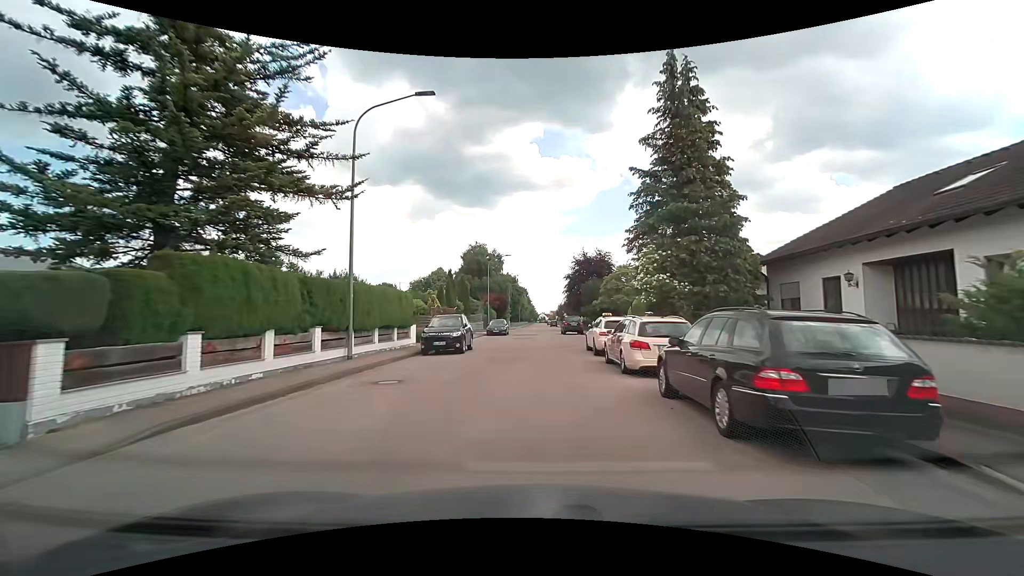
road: residential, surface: asphalt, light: Day
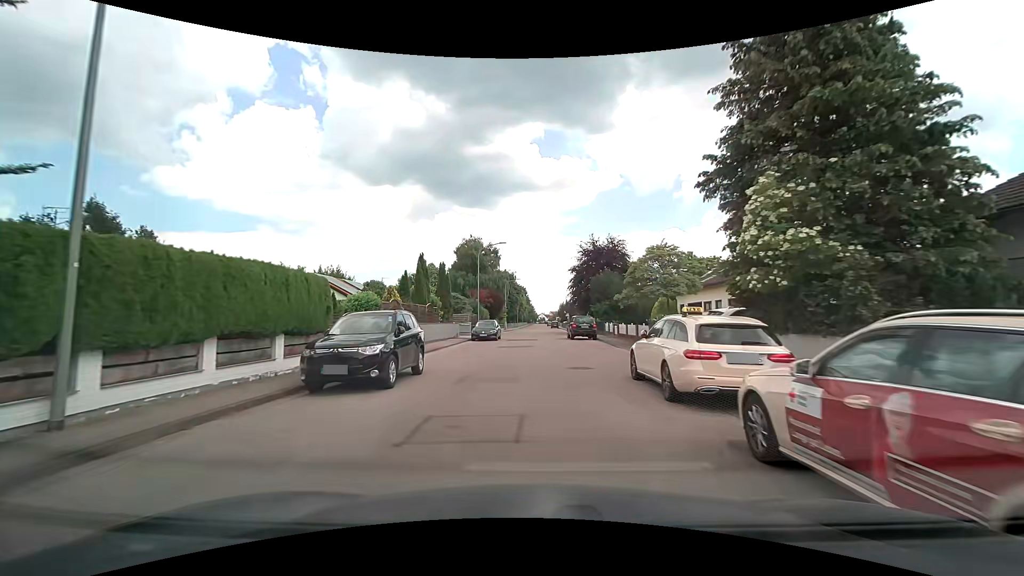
(0.0, +10.5) m; +1°
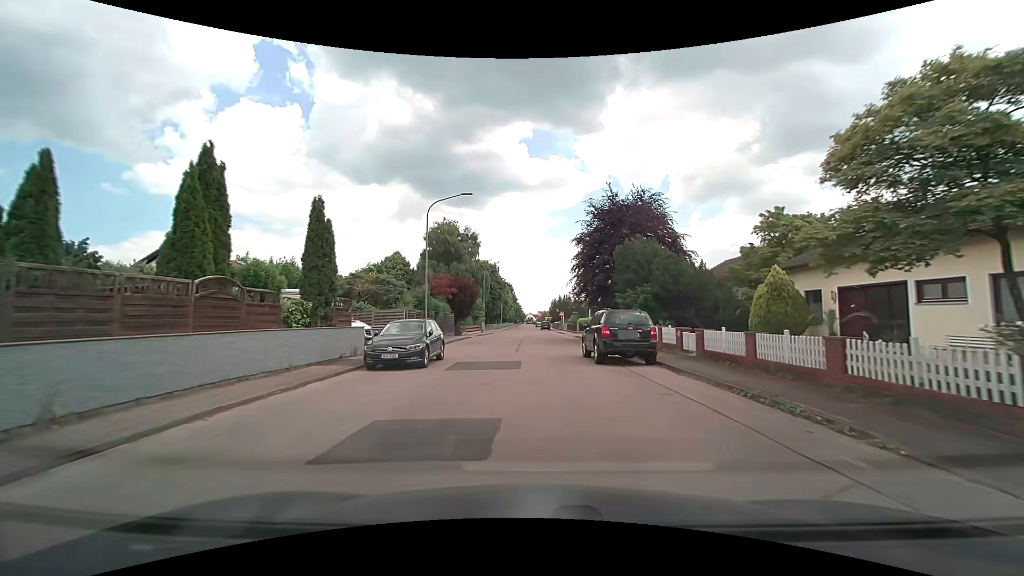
(0.0, +20.0) m; +1°
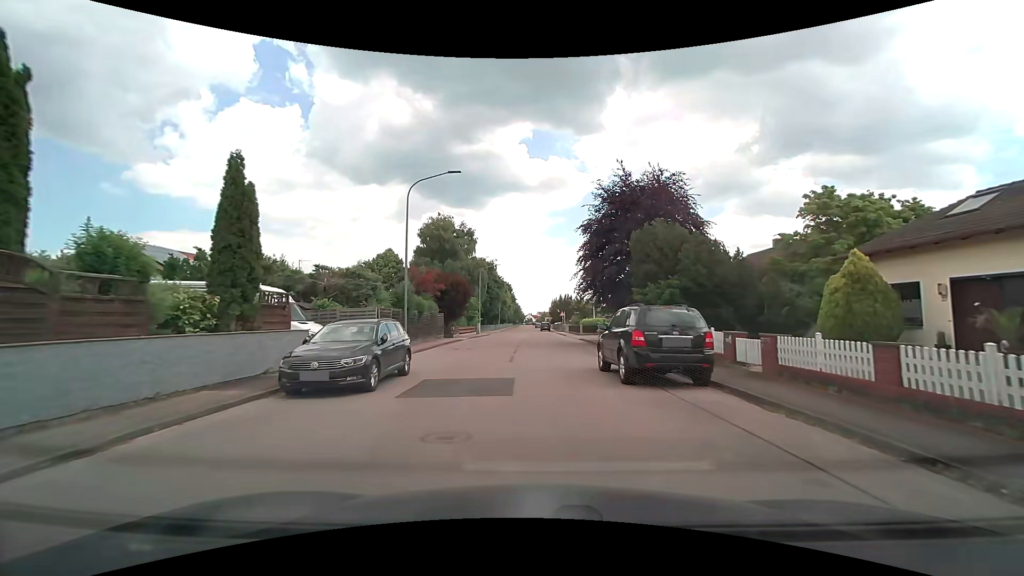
(0.0, +4.8) m; +1°
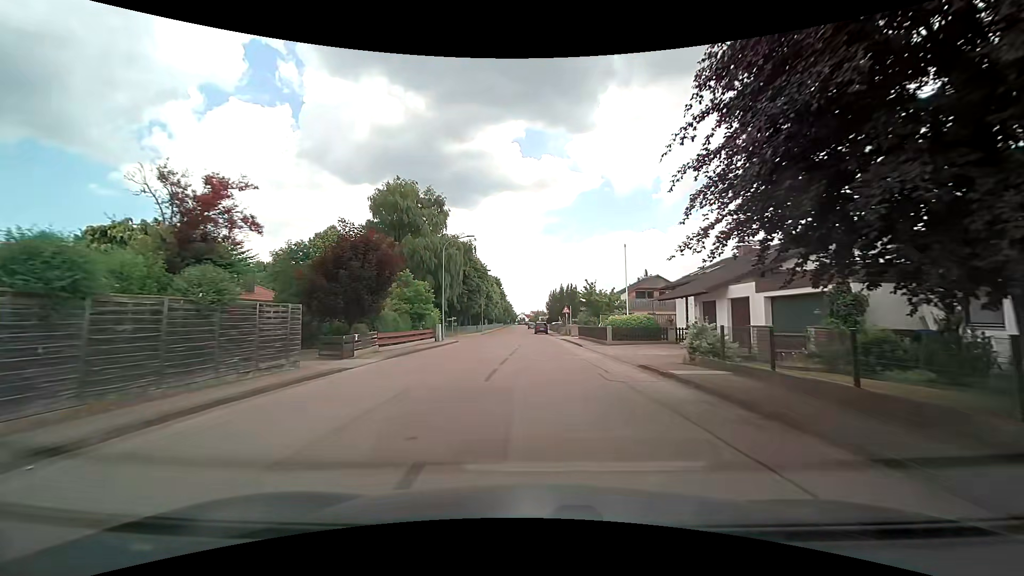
(-0.1, +23.4) m; 0°
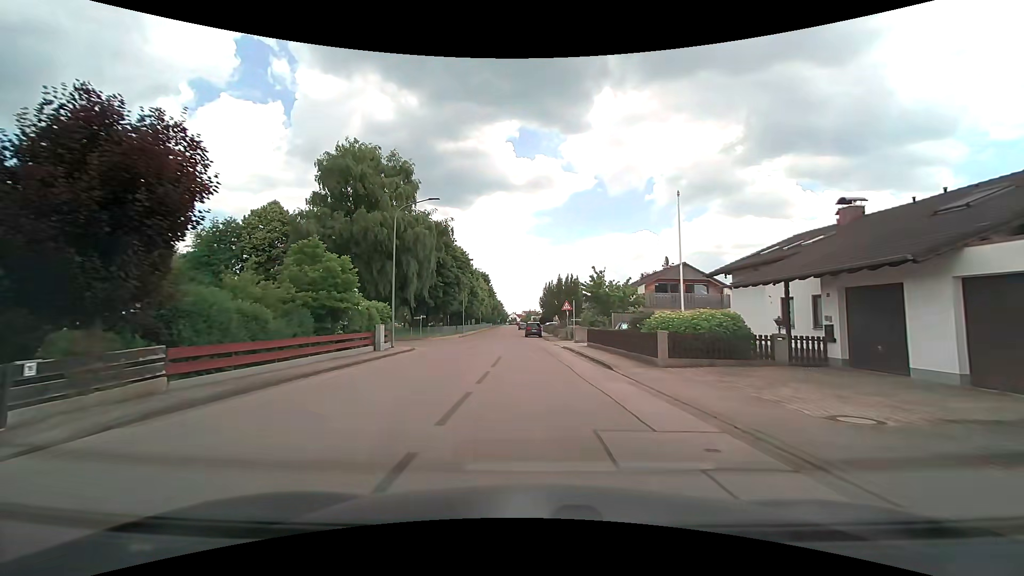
(+0.1, +13.9) m; +1°
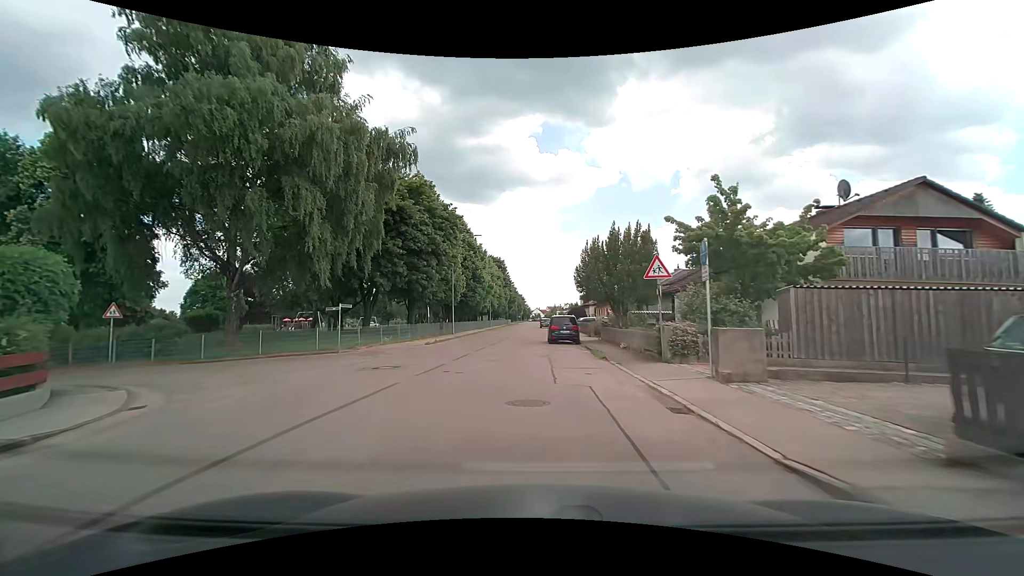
(-0.3, +26.0) m; -3°
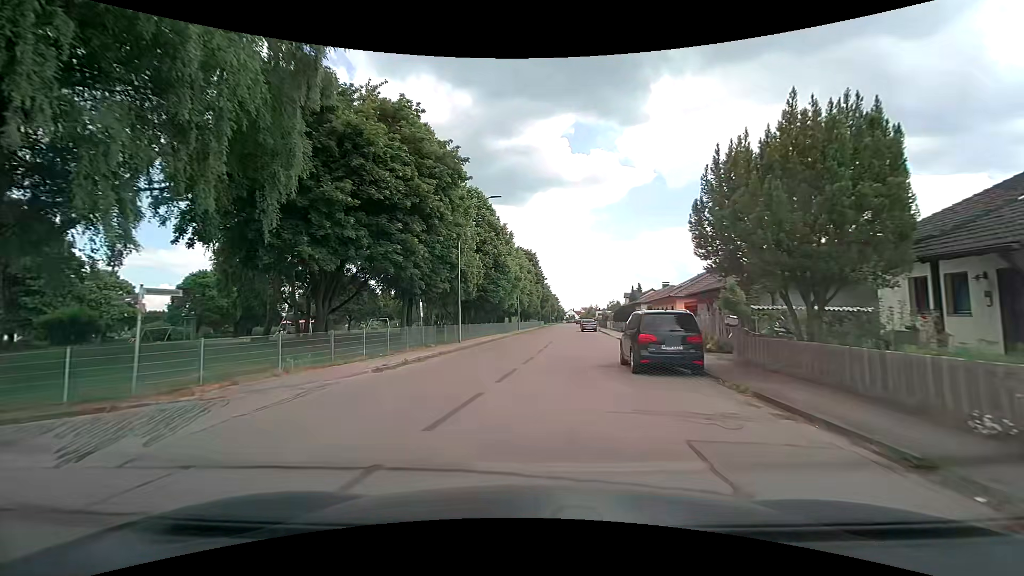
(-0.7, +15.5) m; -4°
